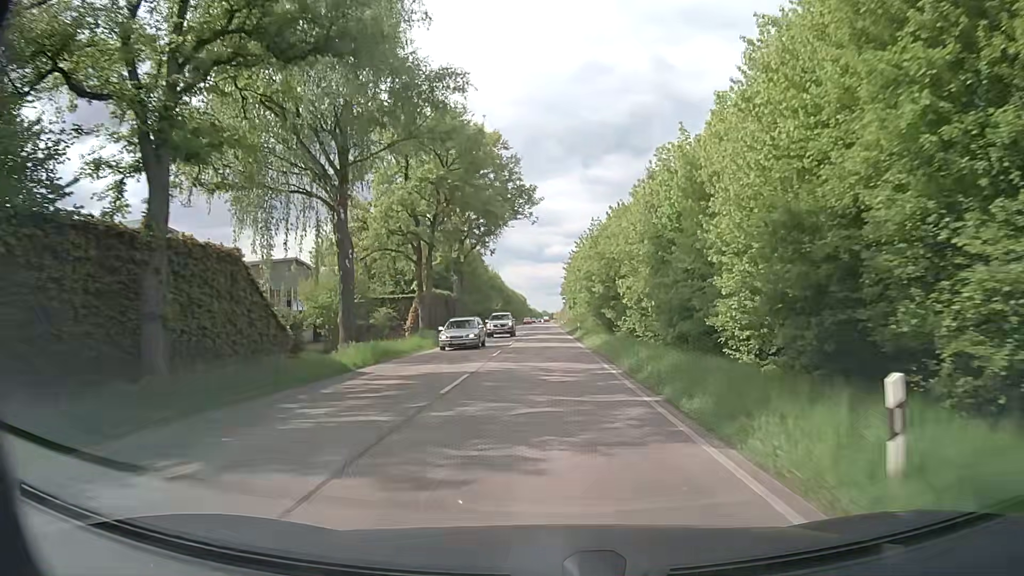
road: secondary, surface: asphalt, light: Day
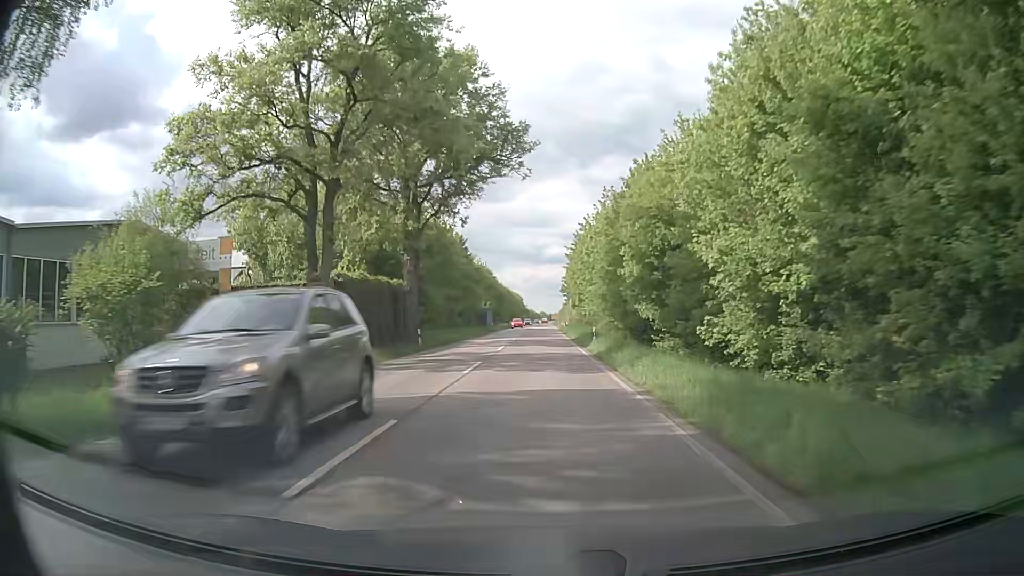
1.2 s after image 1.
(0.0, +19.3) m; 0°
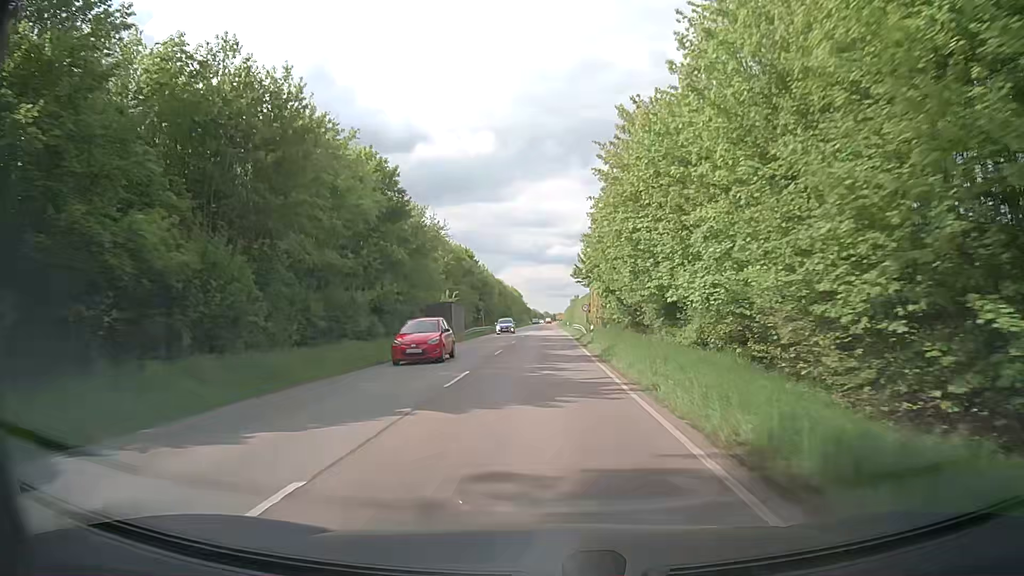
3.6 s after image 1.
(0.0, +39.5) m; +1°
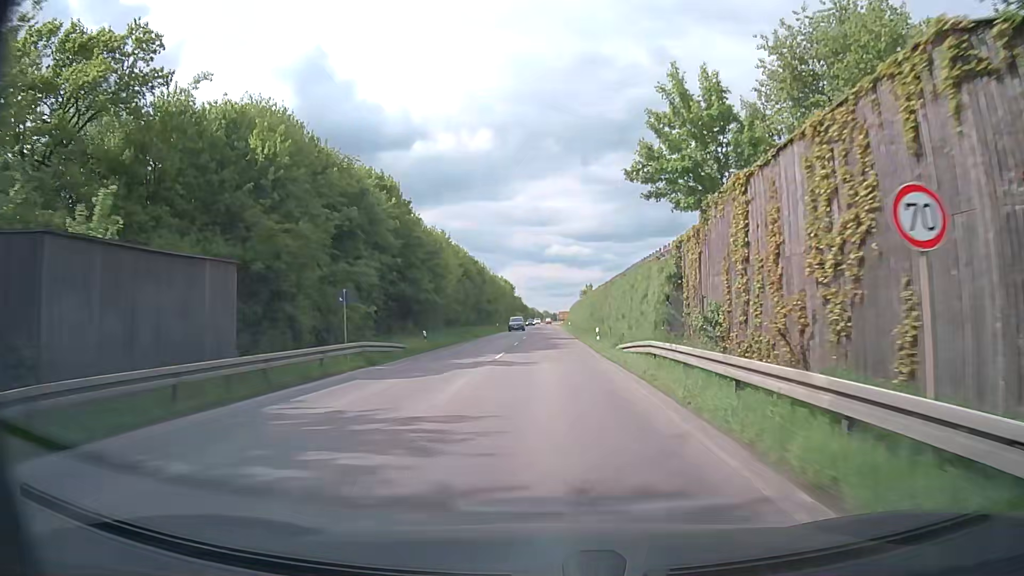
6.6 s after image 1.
(-0.9, +50.7) m; -1°
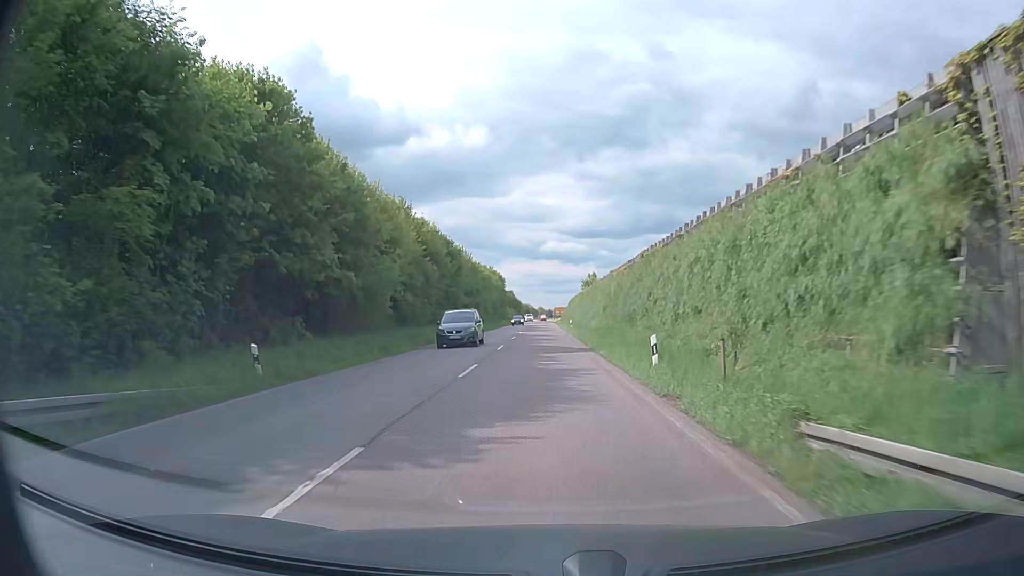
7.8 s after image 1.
(+0.1, +20.5) m; +1°
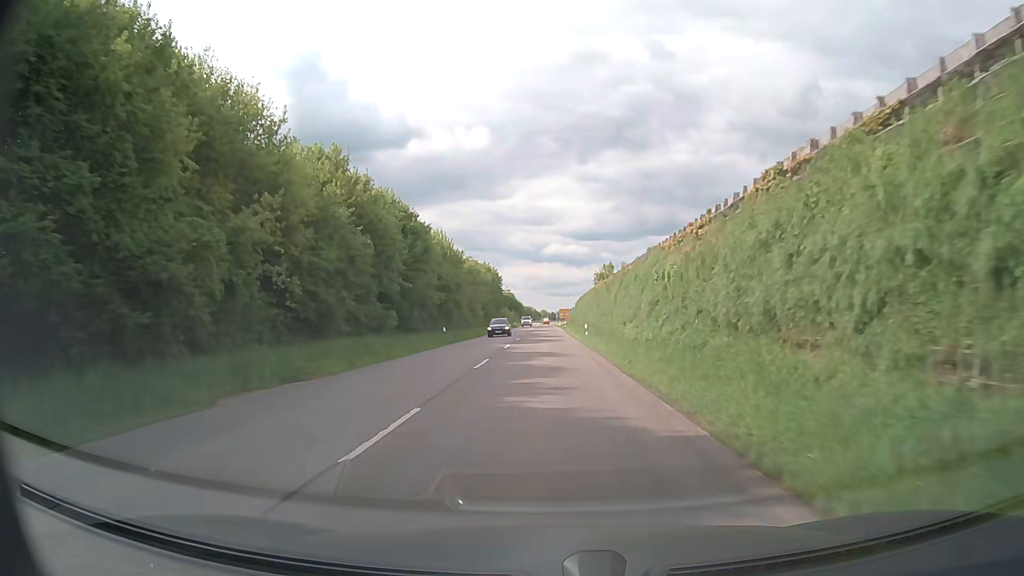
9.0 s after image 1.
(-0.1, +20.7) m; -1°
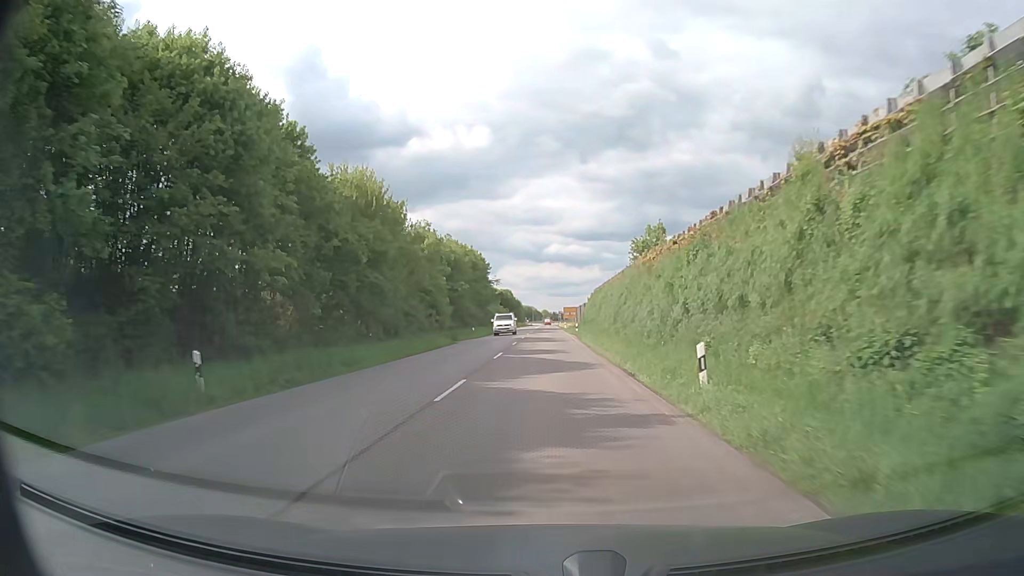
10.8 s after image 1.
(-0.1, +31.3) m; 0°
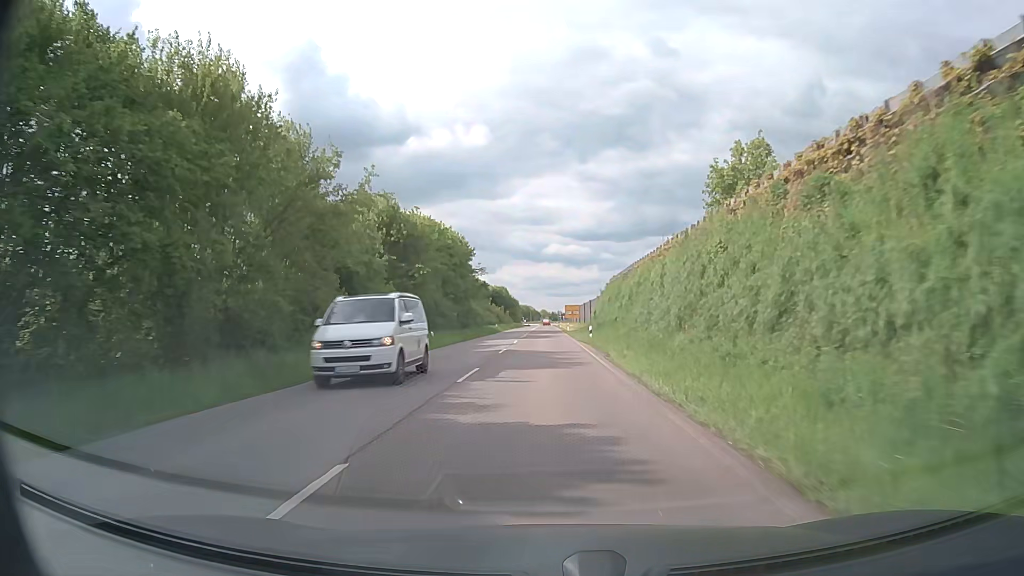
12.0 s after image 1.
(+0.1, +21.0) m; 0°
(0, +10) (0, +20) (0, +30) (0, +40) (0, +50) (0, +60) (0, +70) (0, +80) (0, +90) (0, +100) m
